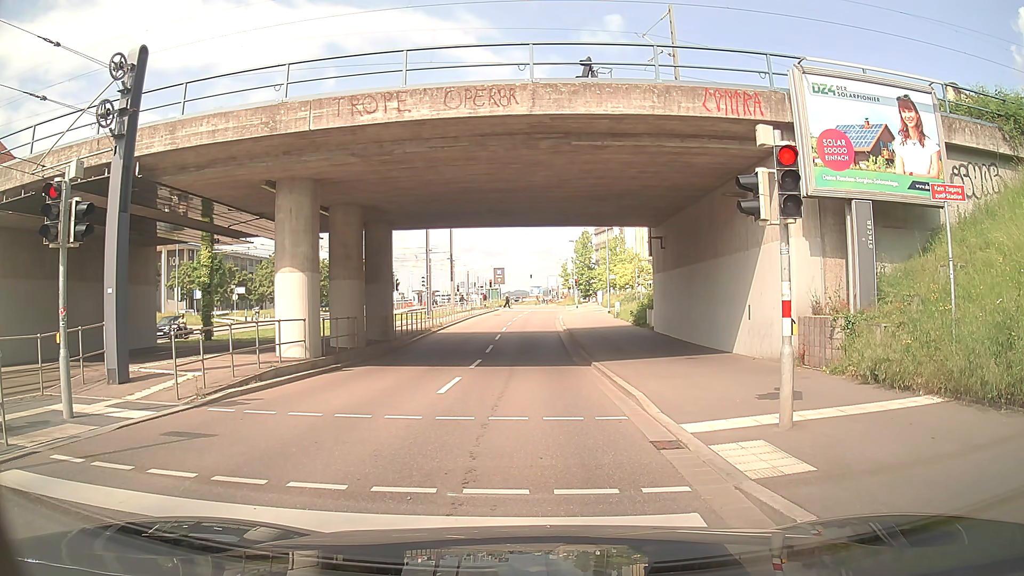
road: secondary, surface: asphalt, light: Day
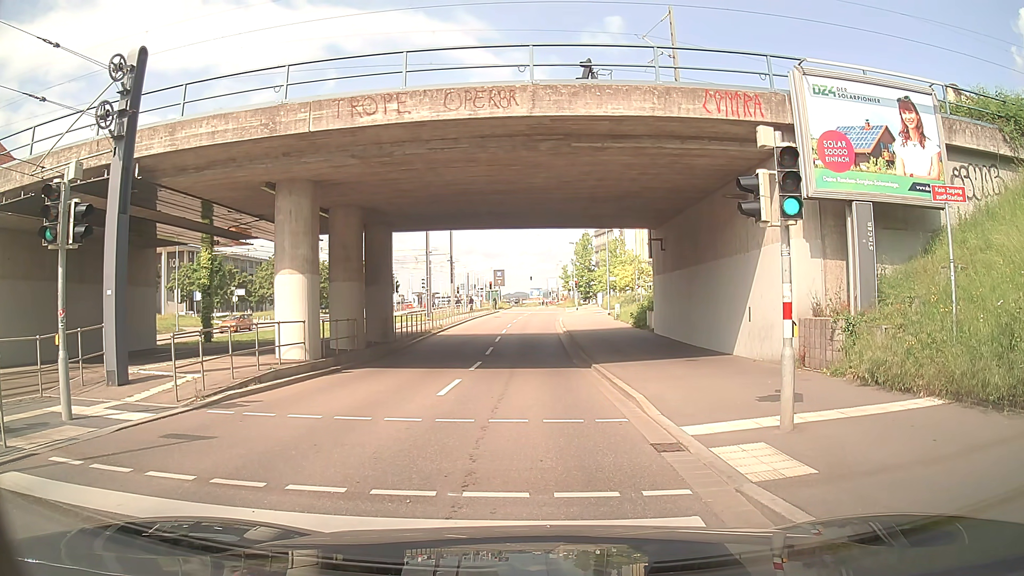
(0.0, 0.0) m; 0°
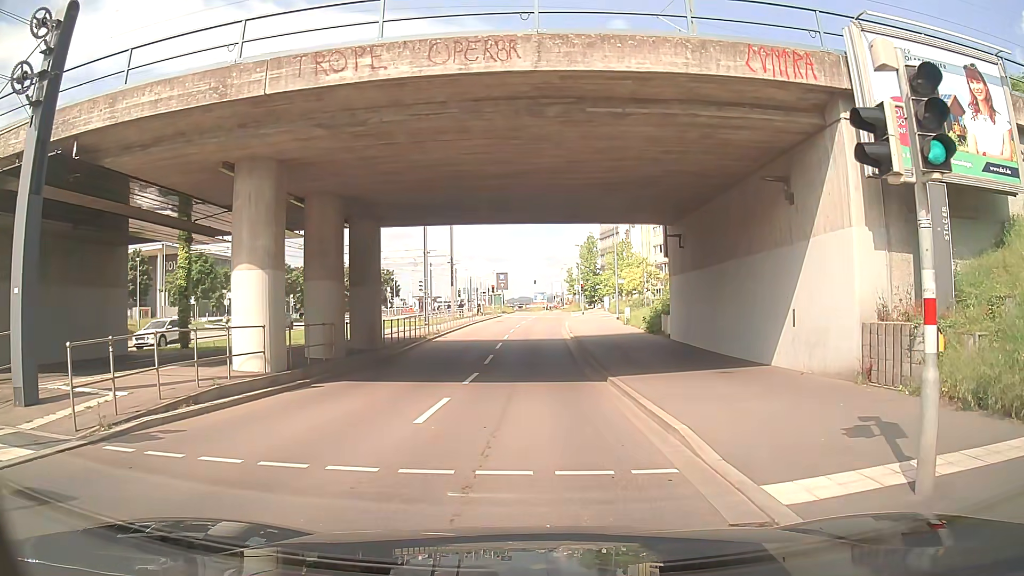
(0.0, +3.2) m; +1°
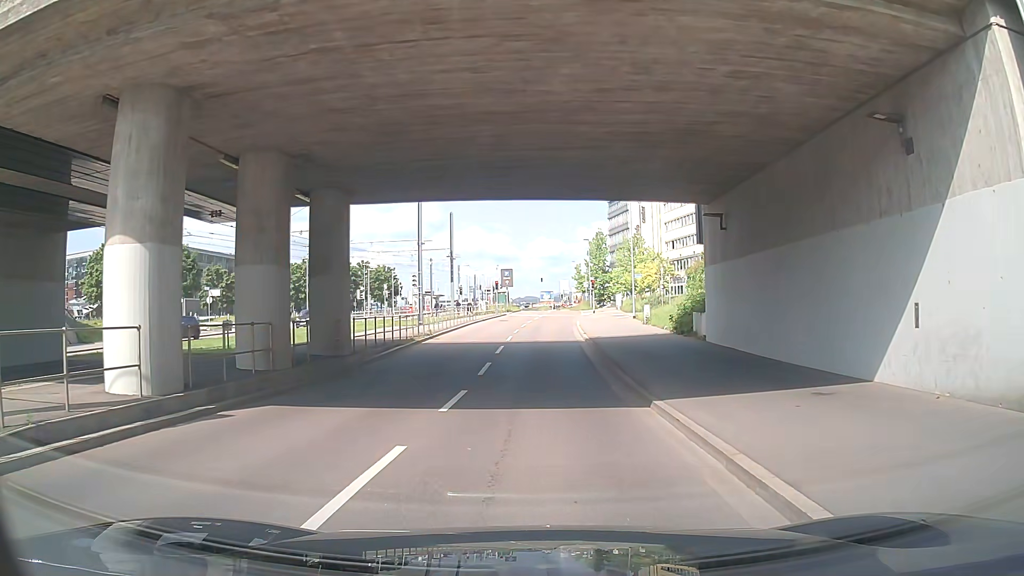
(-0.1, +5.3) m; -2°
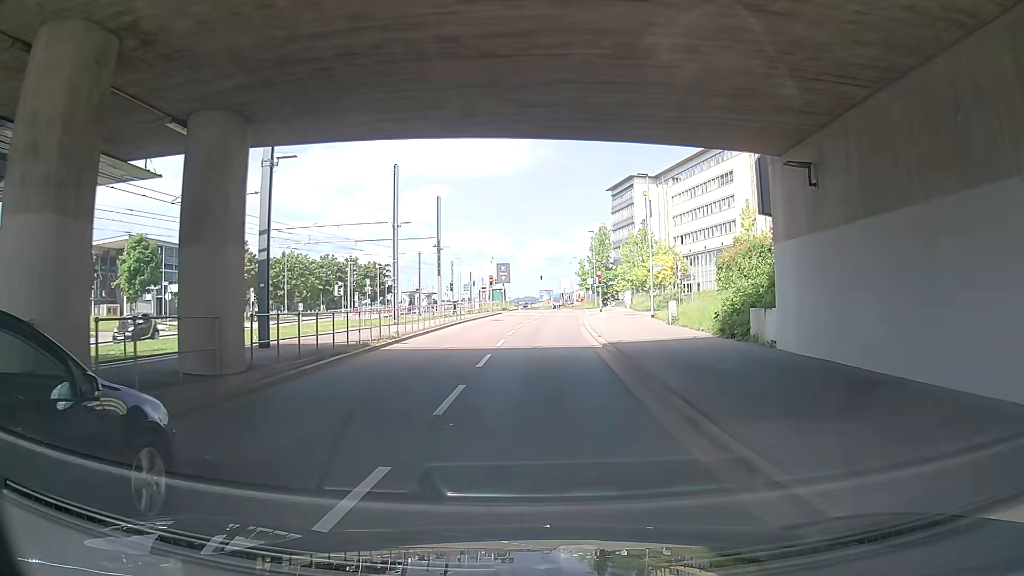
(0.0, +7.5) m; -2°
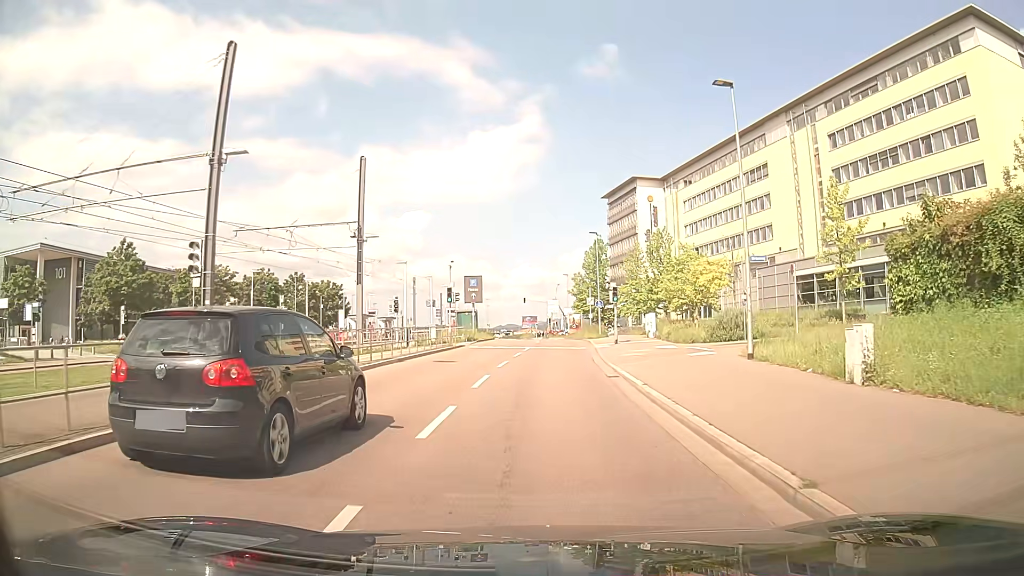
(+0.1, +19.6) m; +3°
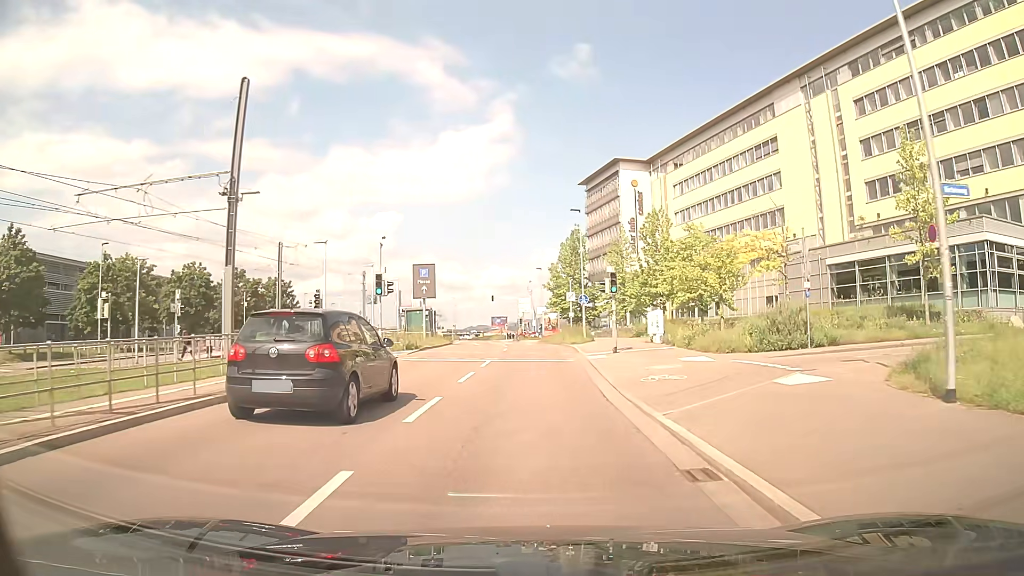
(+0.2, +11.0) m; +2°
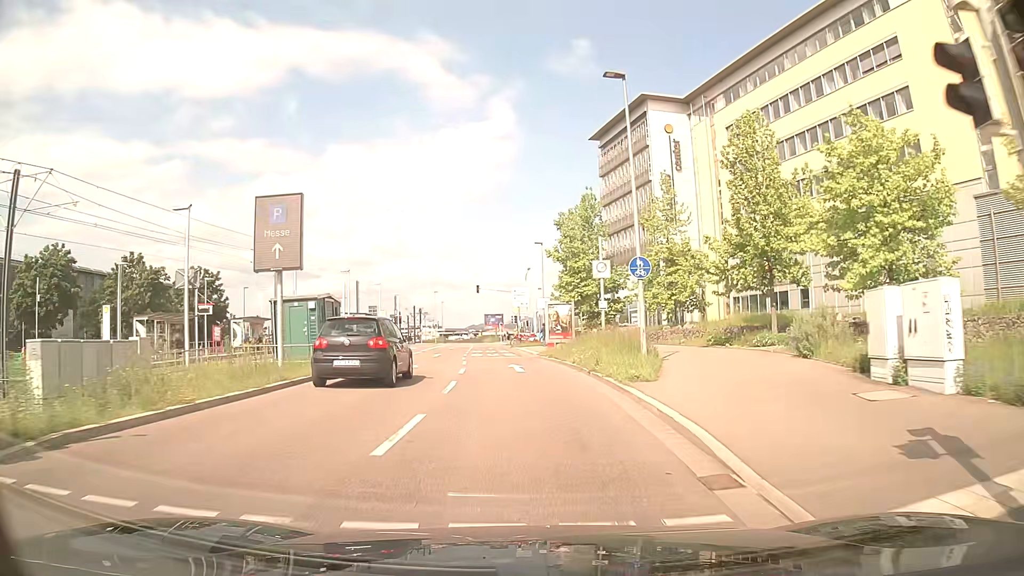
(+0.4, +23.4) m; 0°
